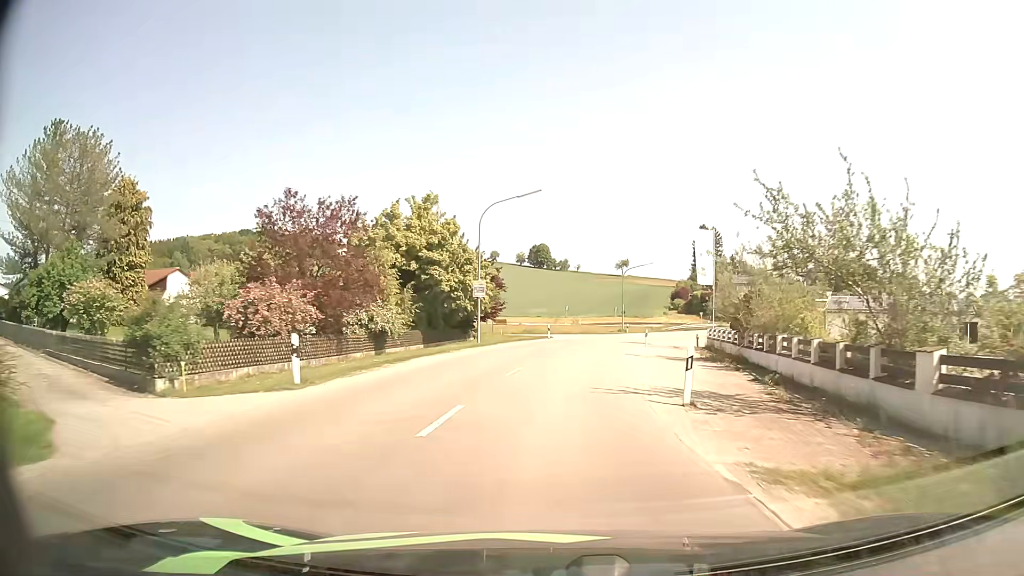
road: secondary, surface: asphalt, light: Day
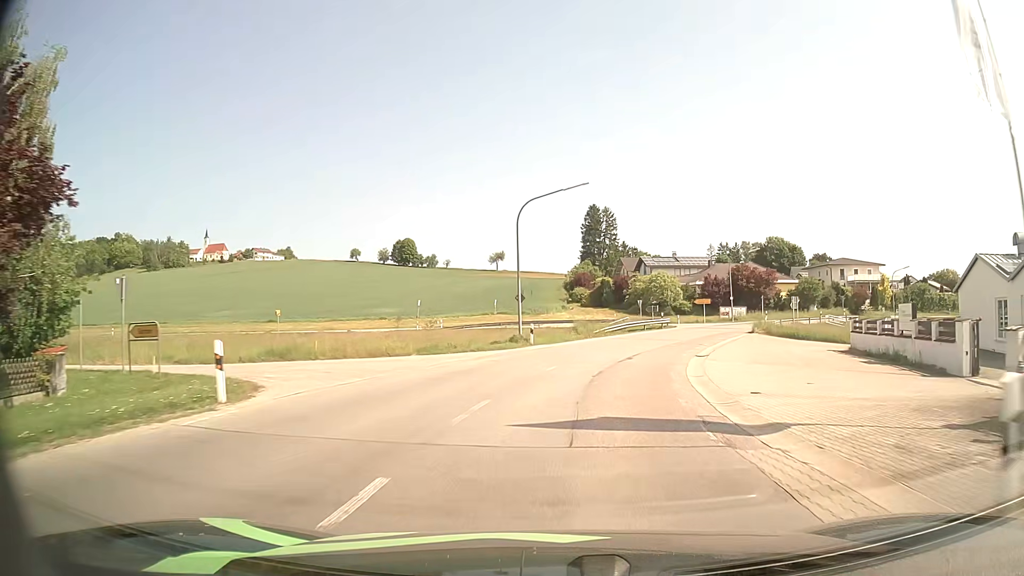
(+3.2, +40.9) m; +11°
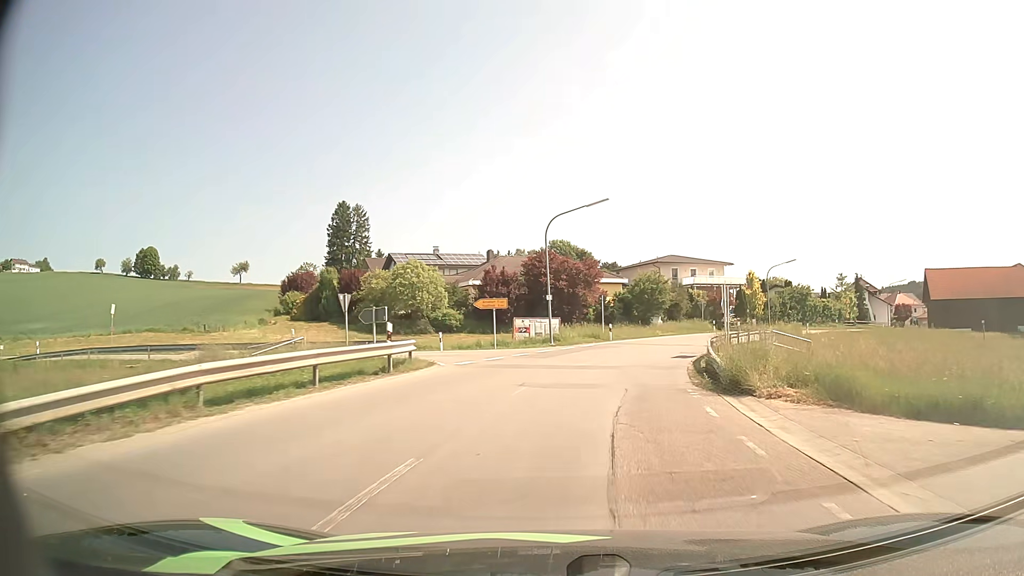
(+6.5, +36.8) m; +20°
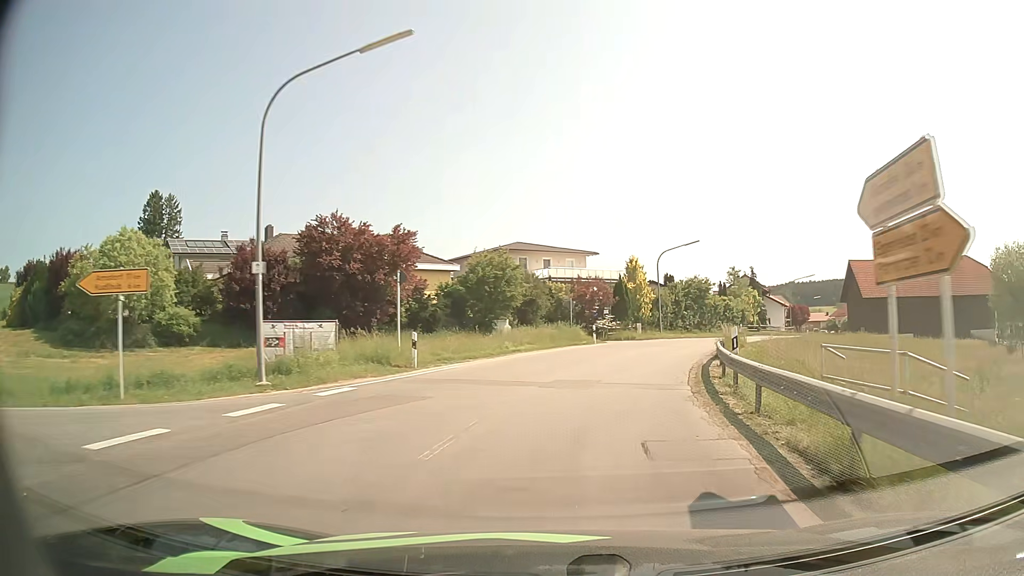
(+2.6, +21.9) m; +14°
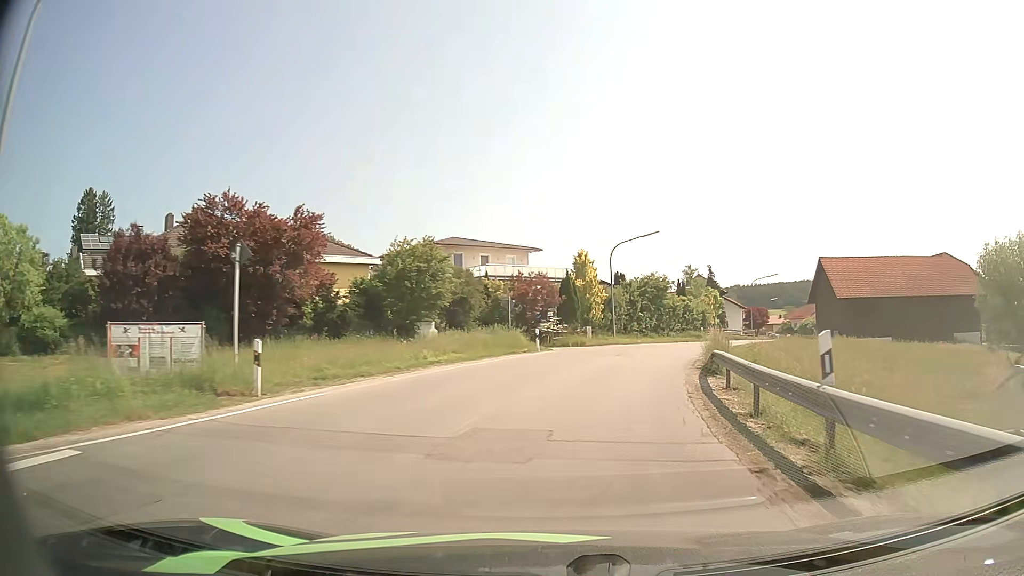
(+0.3, +7.3) m; +5°
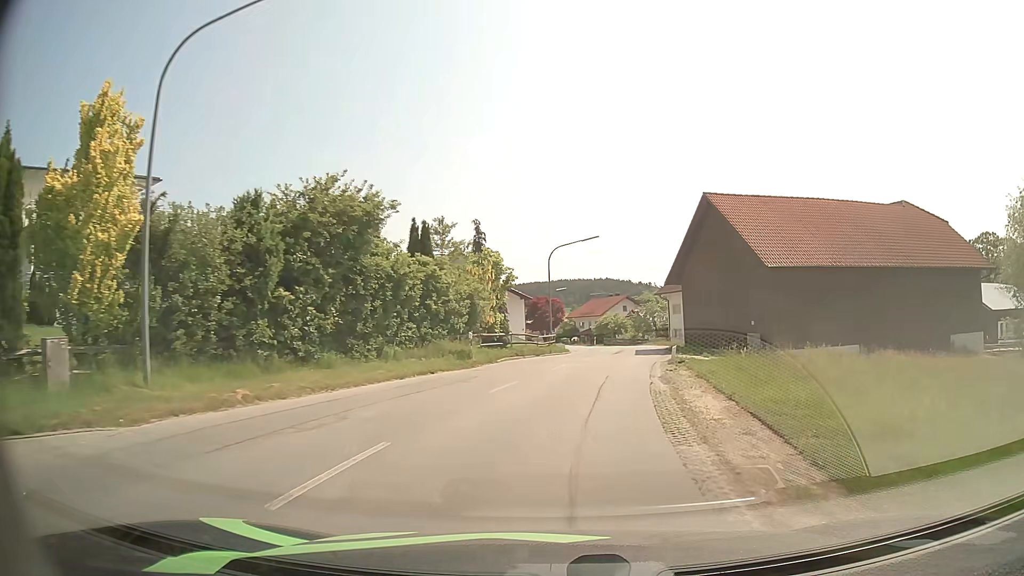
(+6.8, +35.5) m; +21°
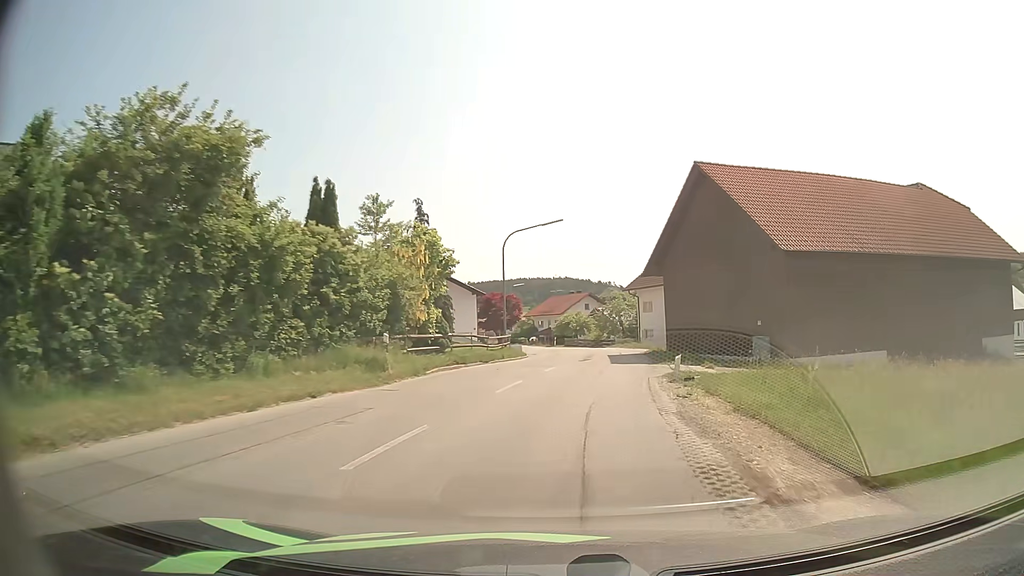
(+0.2, +7.3) m; +4°
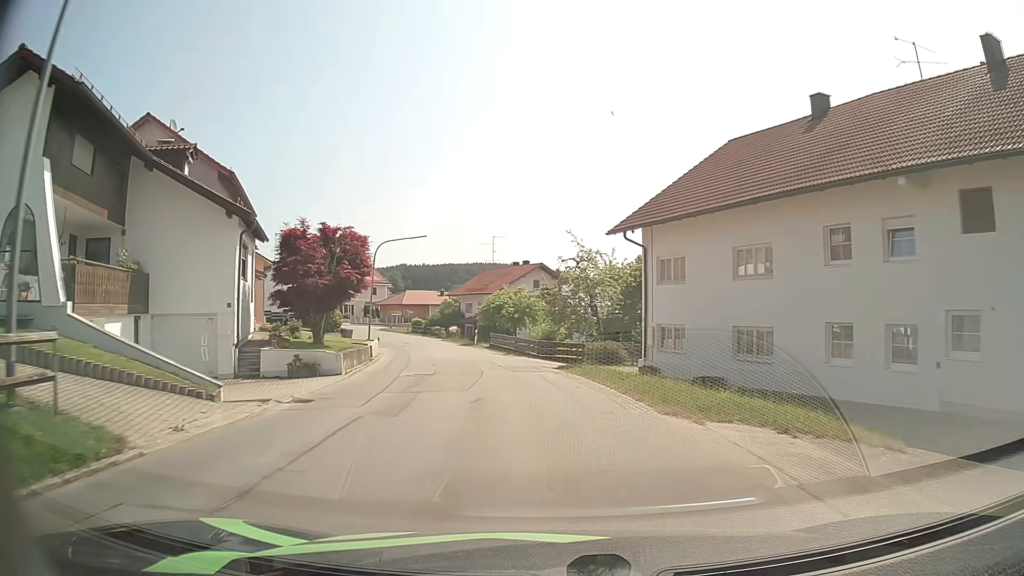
(+2.5, +35.0) m; +3°
(0, +10) (-1, +20) (-3, +30) (-5, +40) (-7, +49) (-10, +59) (-14, +68) (-18, +77) (-23, +86) (-28, +95) m
